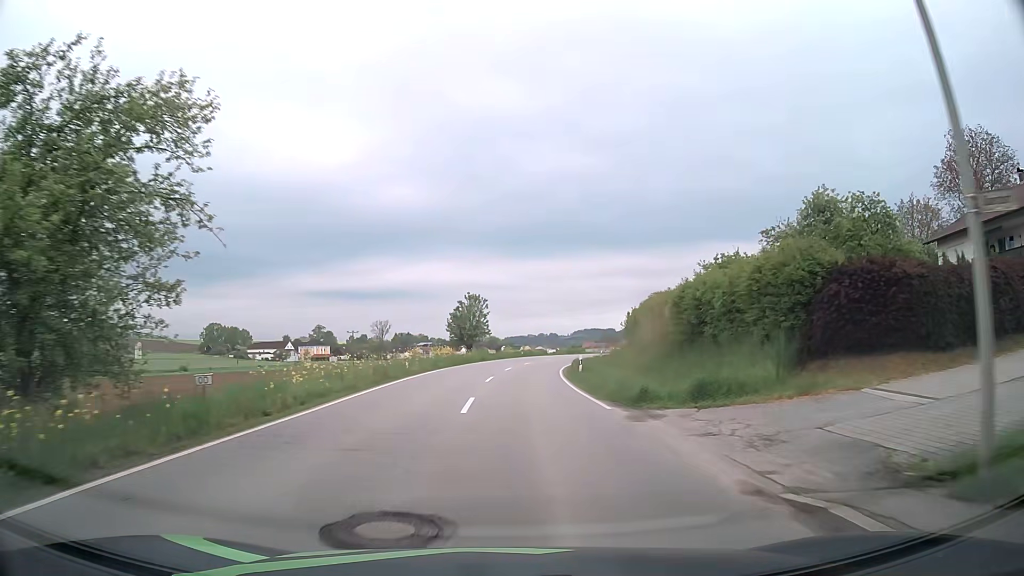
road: secondary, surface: asphalt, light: Day
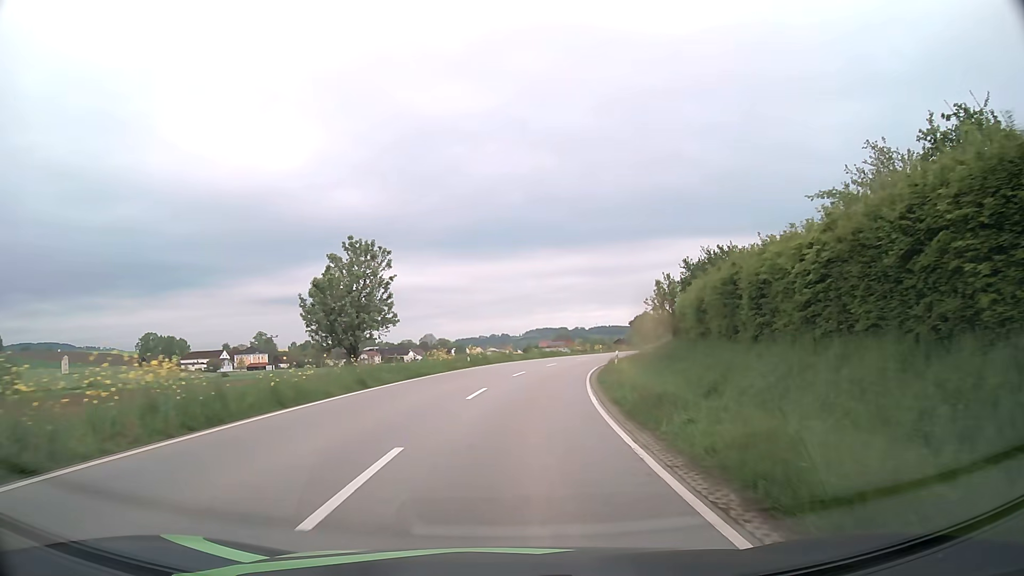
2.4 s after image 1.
(+0.9, +32.7) m; +4°
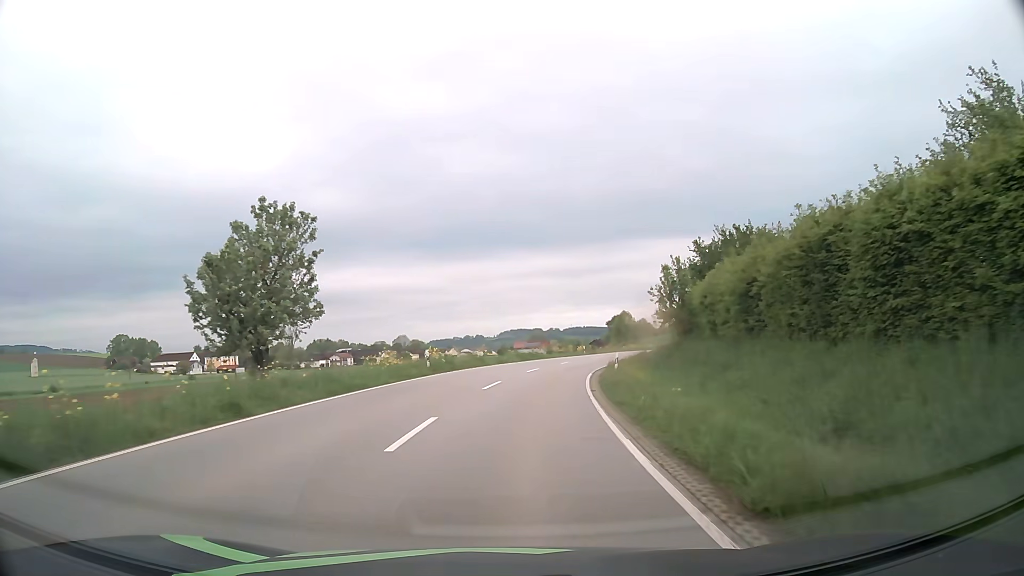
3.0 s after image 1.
(+0.1, +8.2) m; +2°
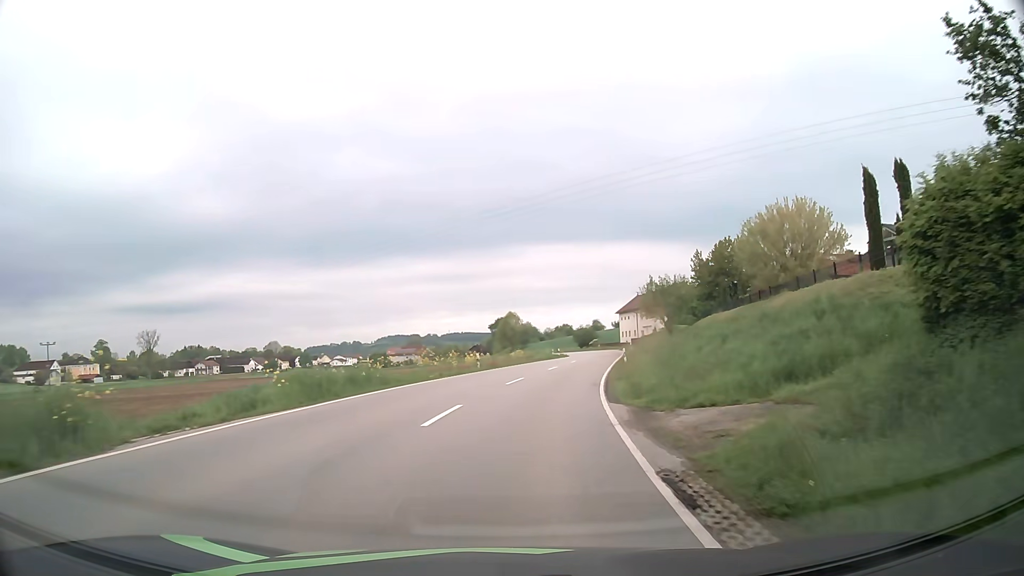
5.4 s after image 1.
(+2.6, +32.6) m; +10°
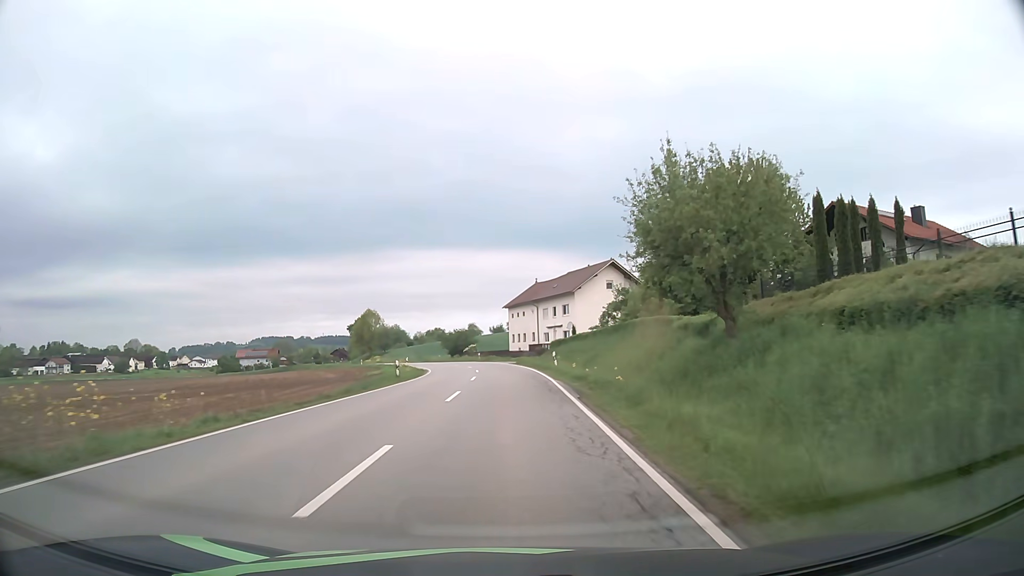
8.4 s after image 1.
(+4.8, +41.2) m; +11°
(0, +10) (0, +20) (0, +30) (0, +40) (-1, +50) (-2, +60) (-4, +70) (-6, +79) (-9, +89) (-12, +99) m
